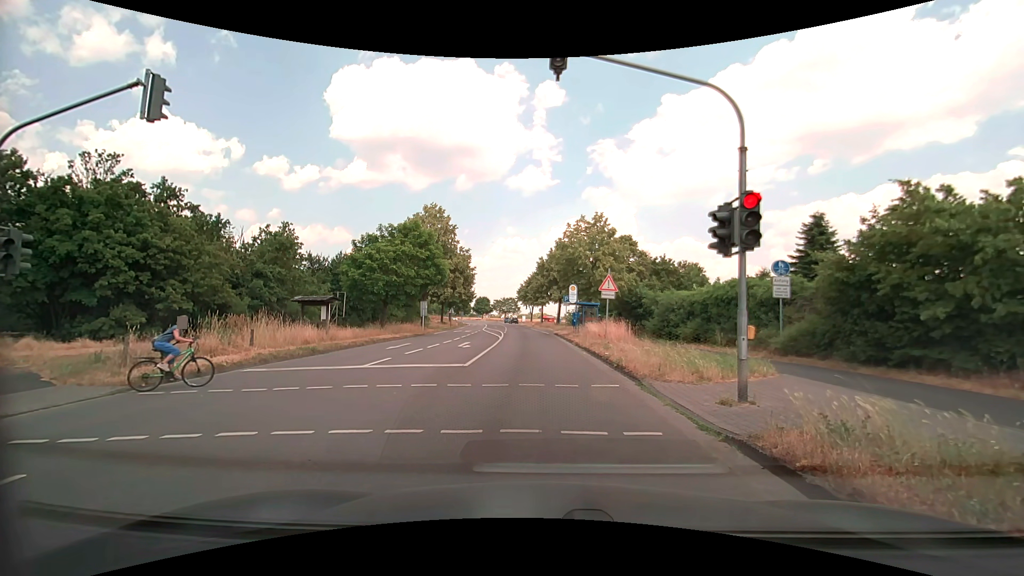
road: secondary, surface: asphalt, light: Day
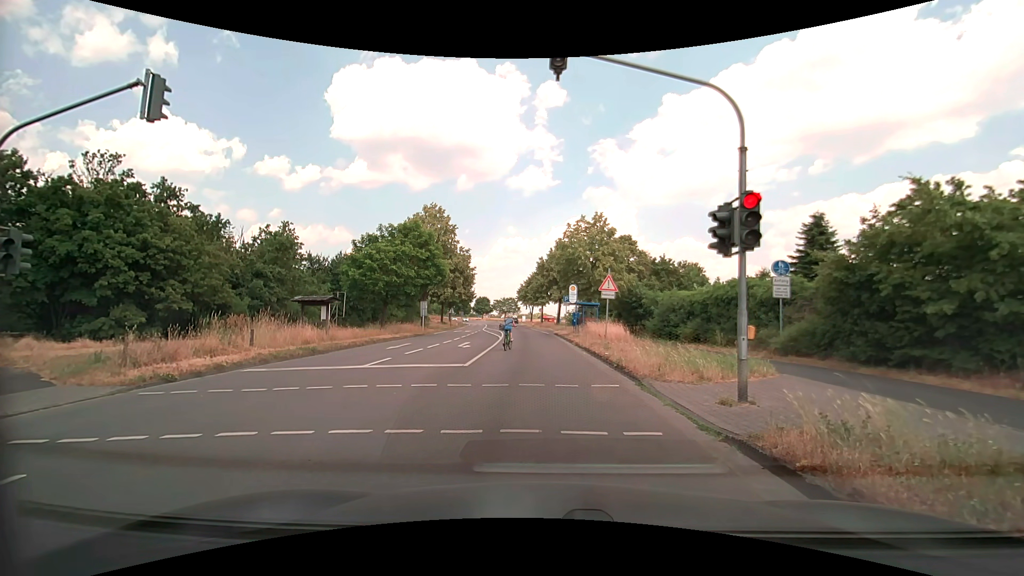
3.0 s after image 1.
(0.0, 0.0) m; 0°
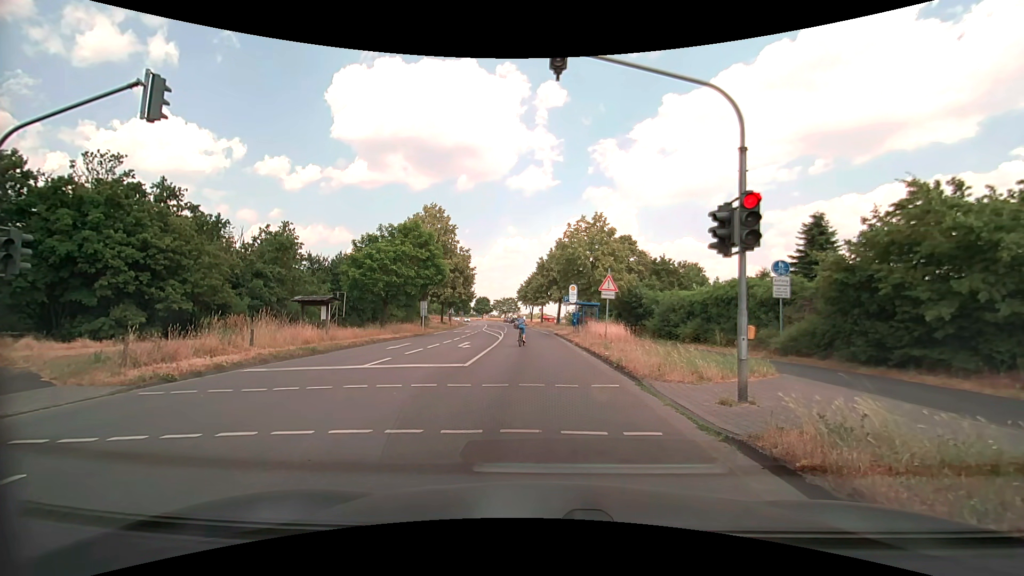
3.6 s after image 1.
(0.0, 0.0) m; 0°
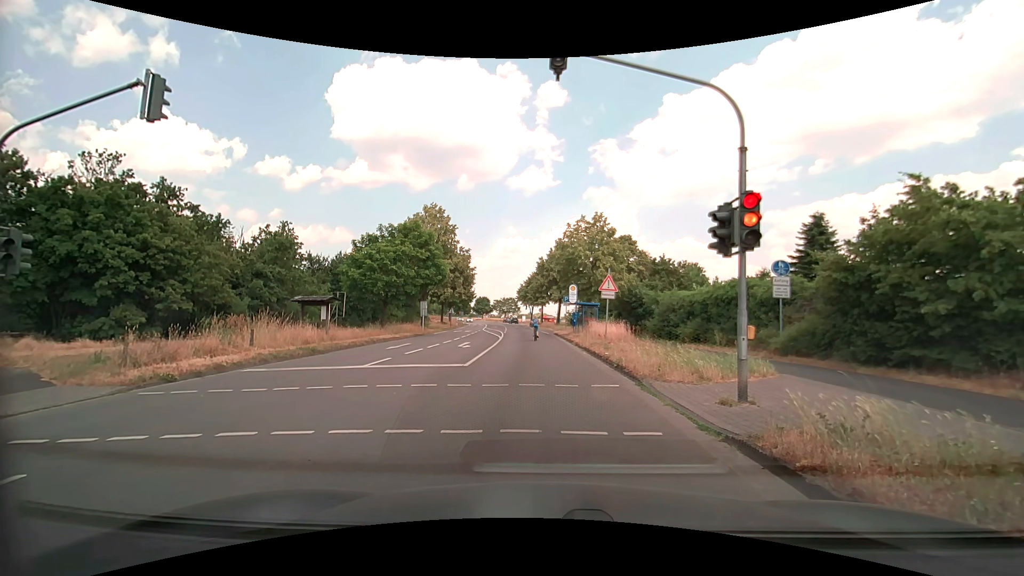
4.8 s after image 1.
(0.0, 0.0) m; 0°
